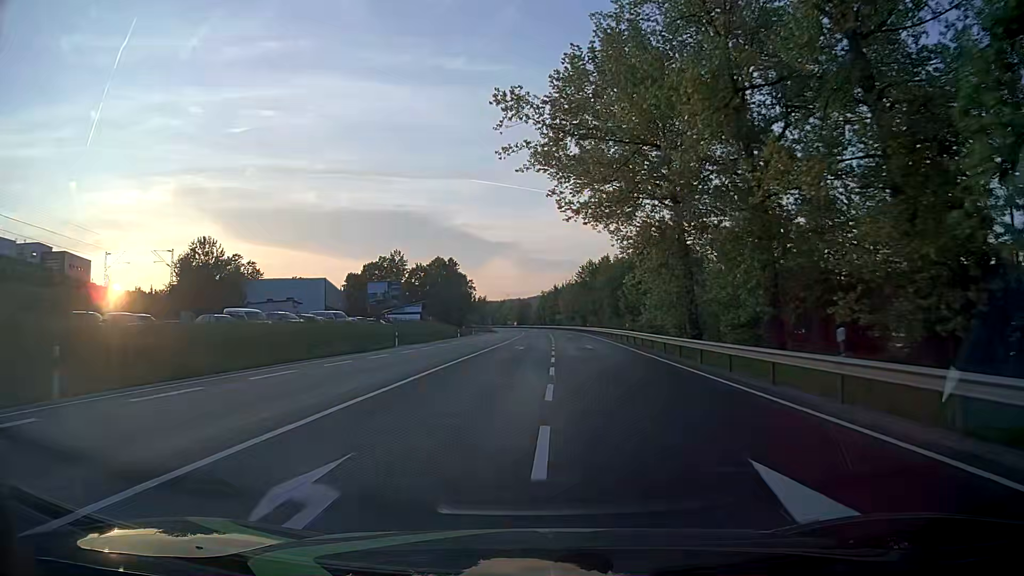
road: primary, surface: asphalt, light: Day
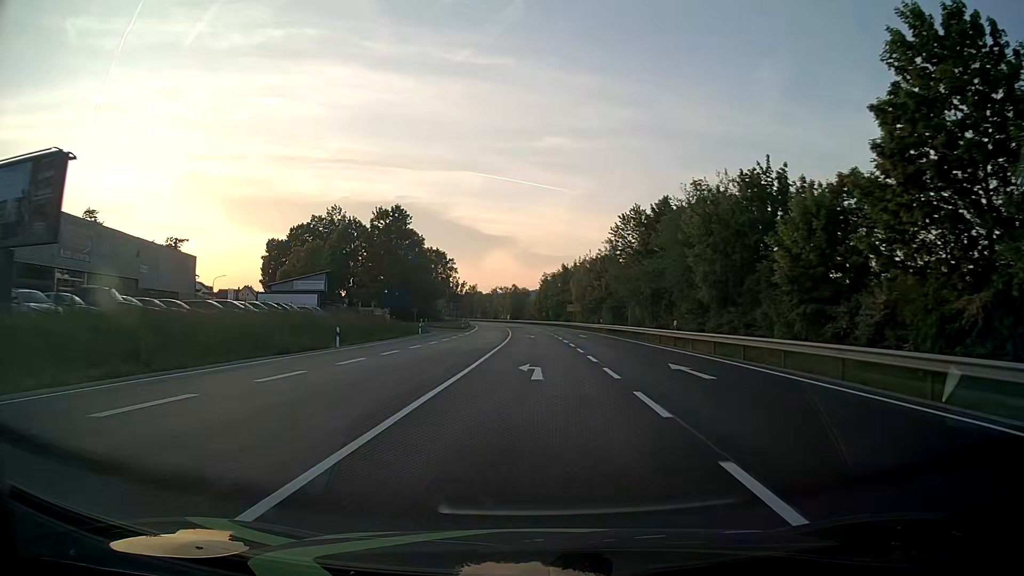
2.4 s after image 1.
(-0.1, +56.1) m; 0°
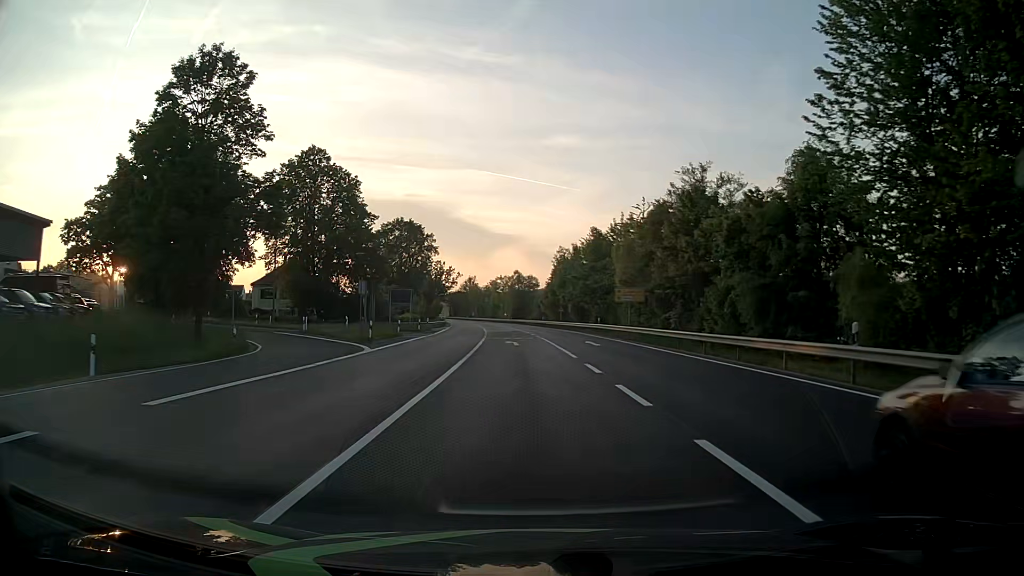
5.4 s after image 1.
(0.0, +51.9) m; -1°
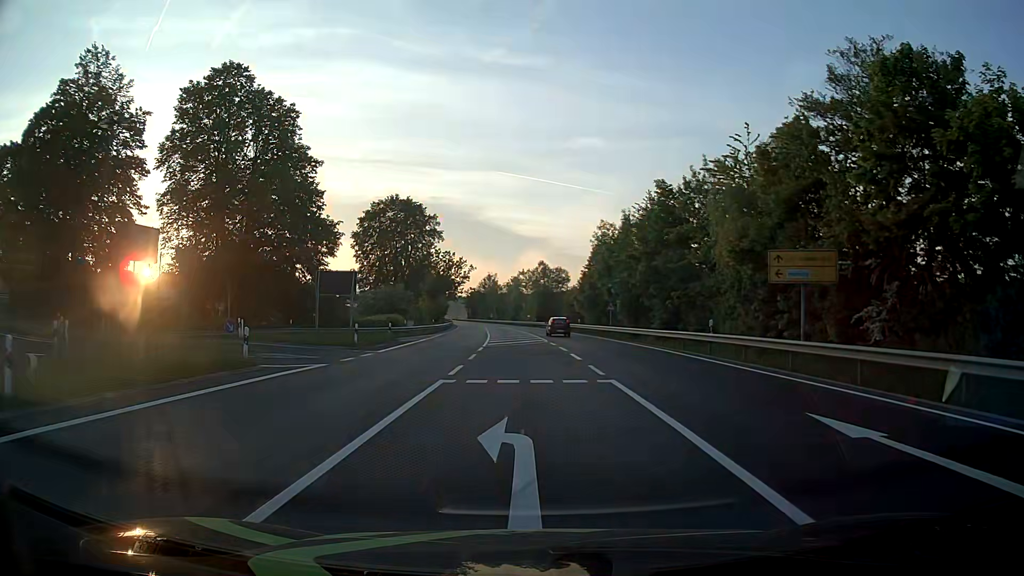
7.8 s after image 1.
(-0.4, +27.4) m; -1°
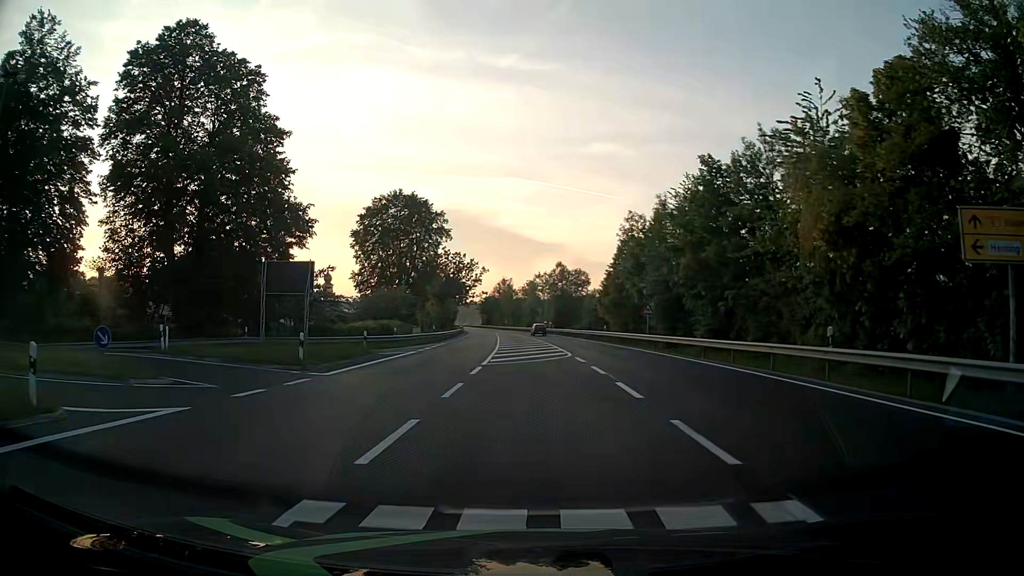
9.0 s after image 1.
(-0.2, +9.4) m; -2°
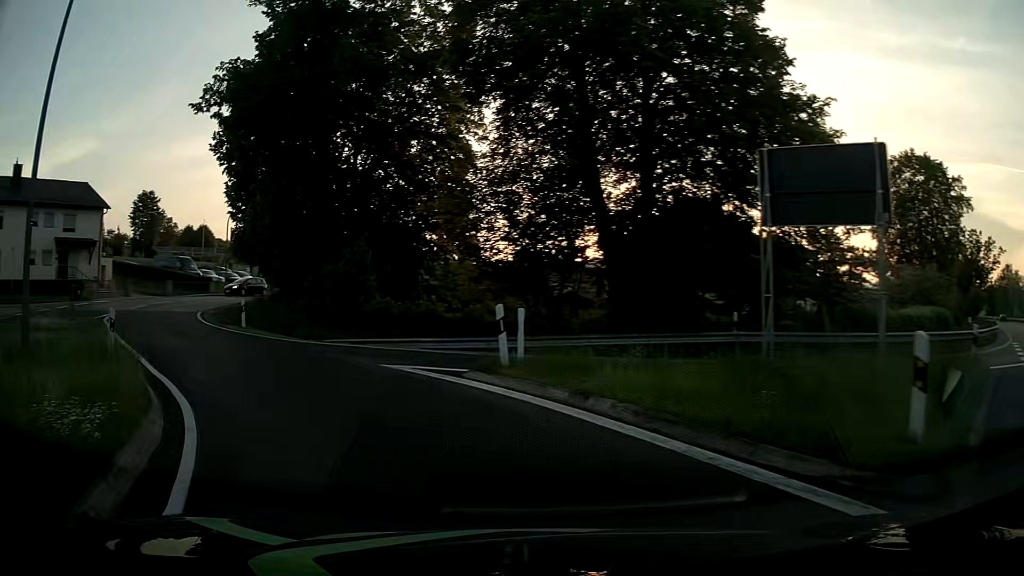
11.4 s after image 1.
(-5.6, +15.8) m; -42°
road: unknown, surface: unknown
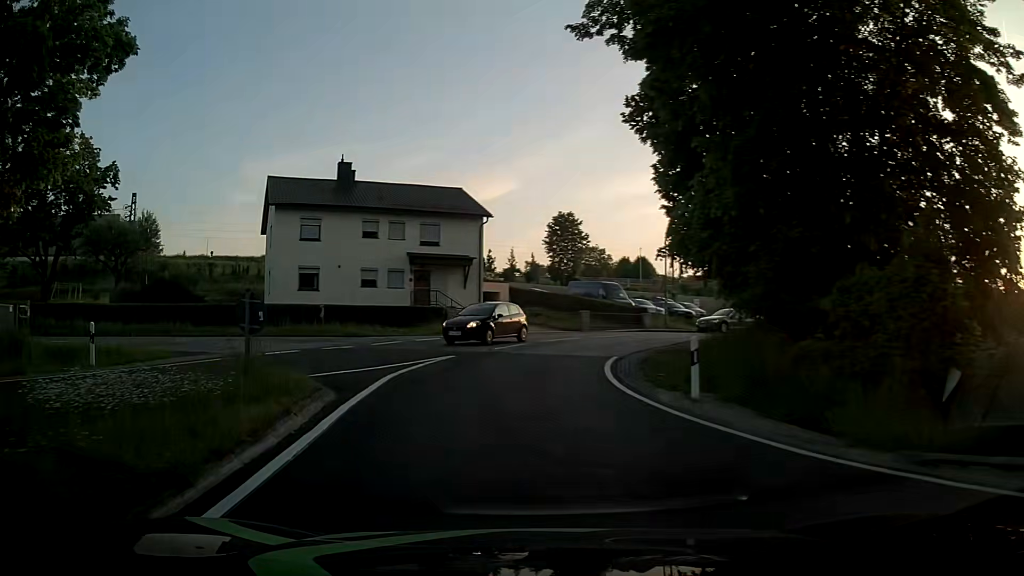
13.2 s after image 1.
(-5.1, +12.7) m; -40°
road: unclassified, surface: asphalt
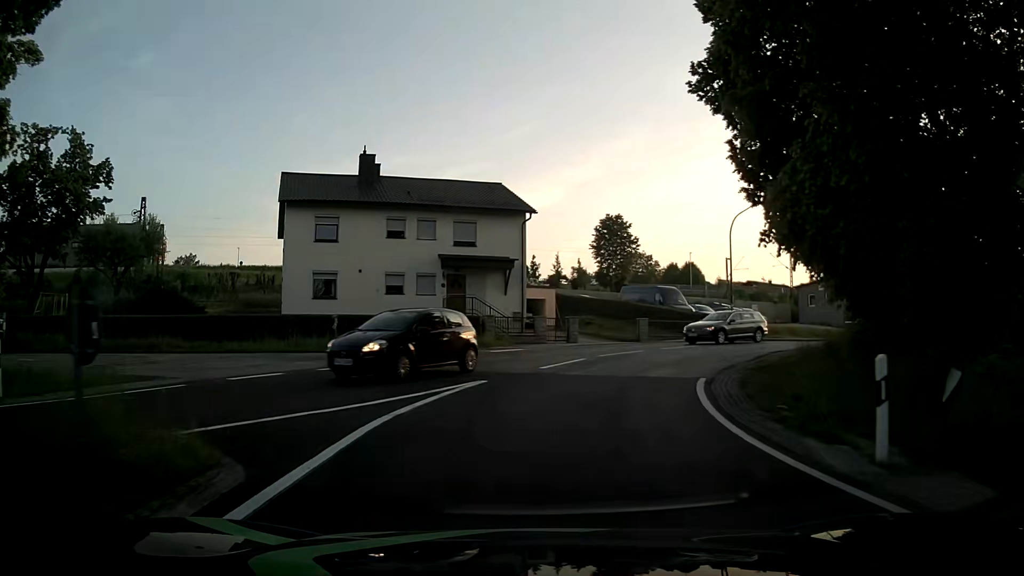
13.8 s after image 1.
(-0.2, +5.0) m; -3°
